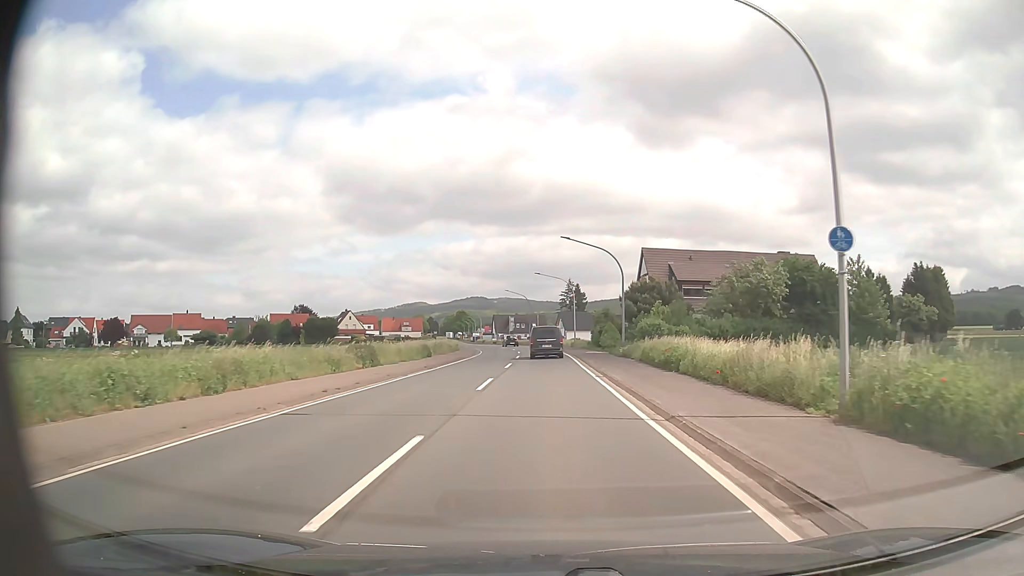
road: primary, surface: asphalt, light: Day
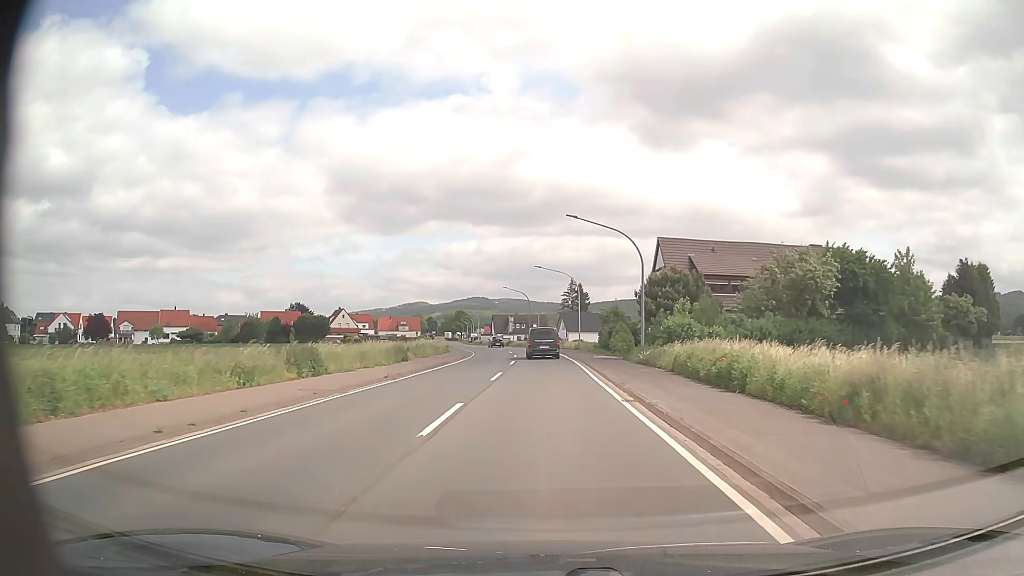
(0.0, +7.7) m; 0°
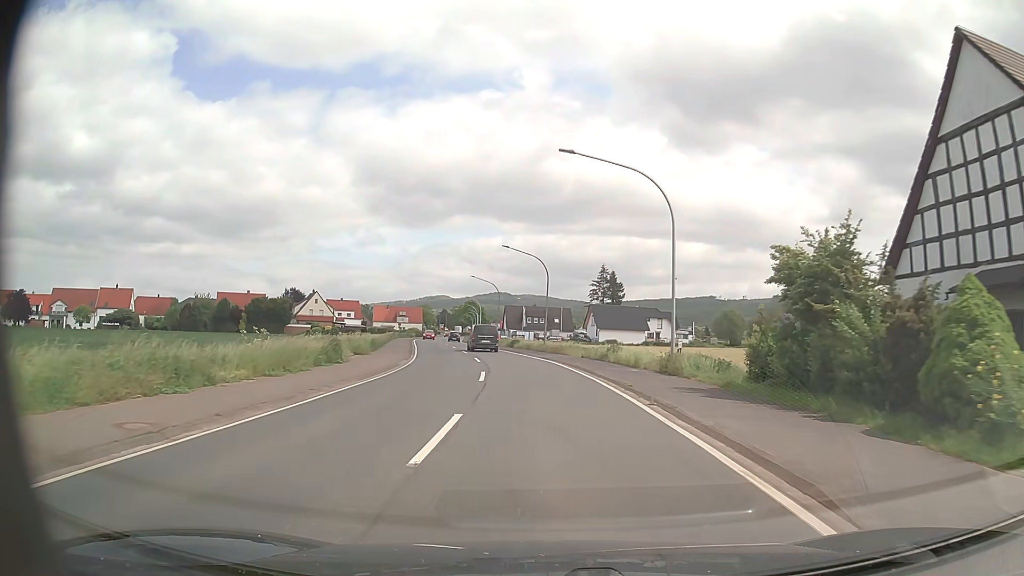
(-0.5, +39.1) m; -2°
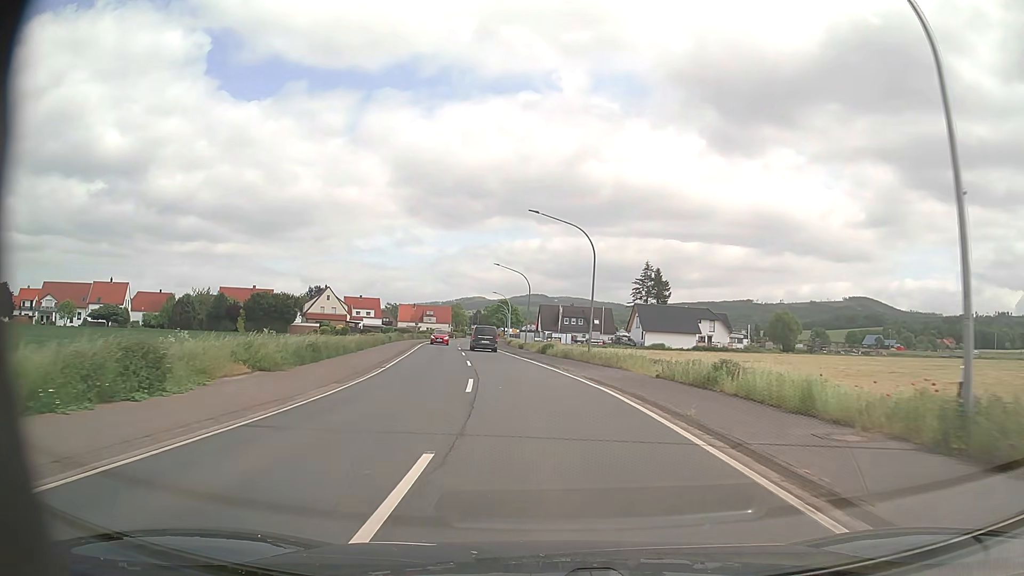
(-0.4, +15.8) m; -4°
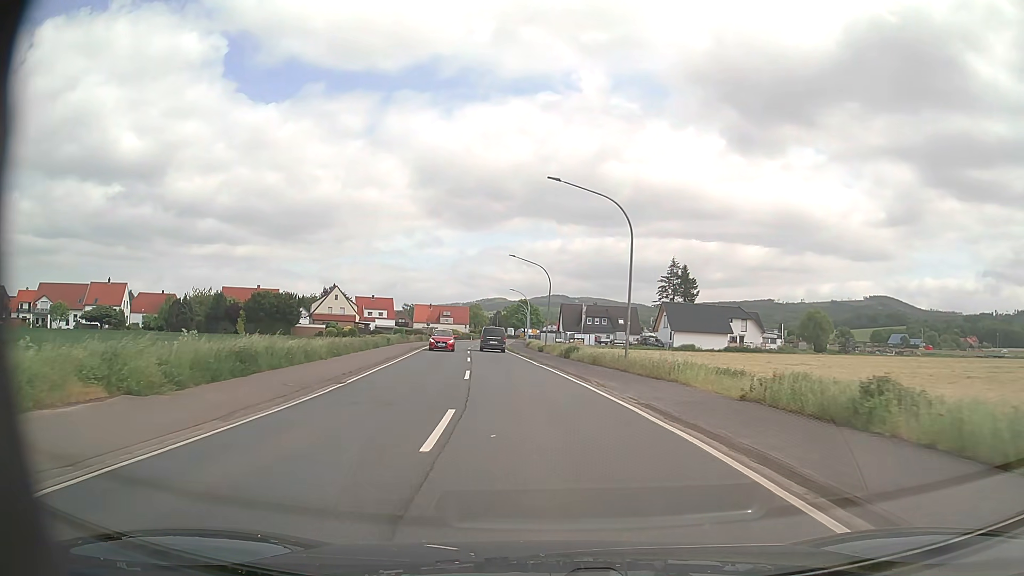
(-0.1, +7.9) m; -1°
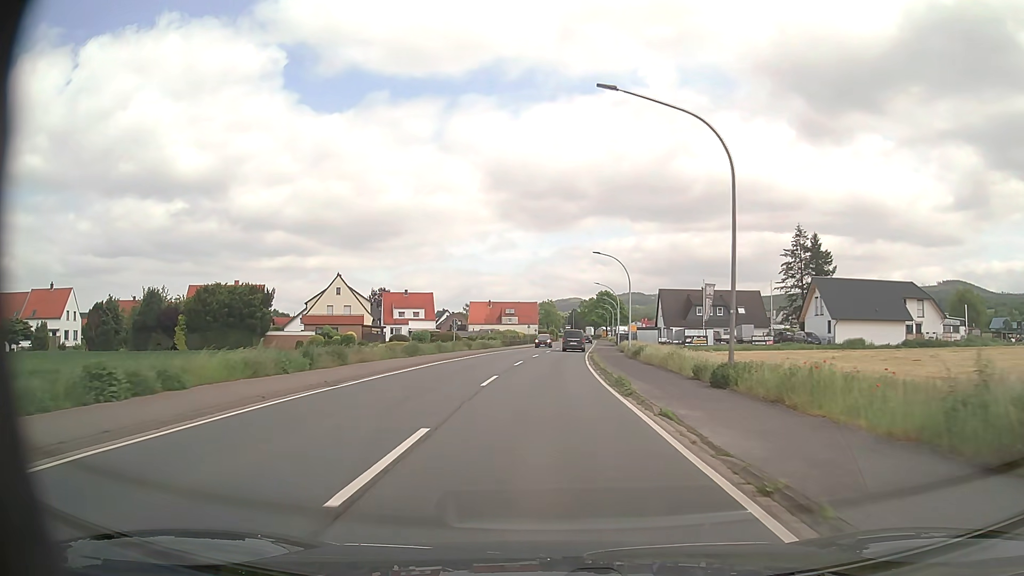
(-2.7, +39.5) m; -6°
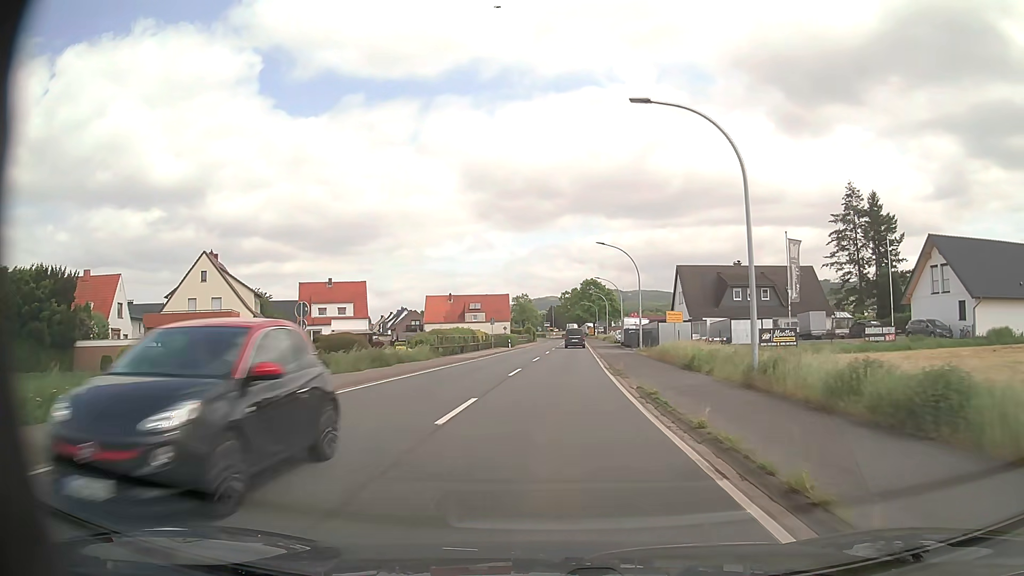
(+0.3, +31.8) m; +2°
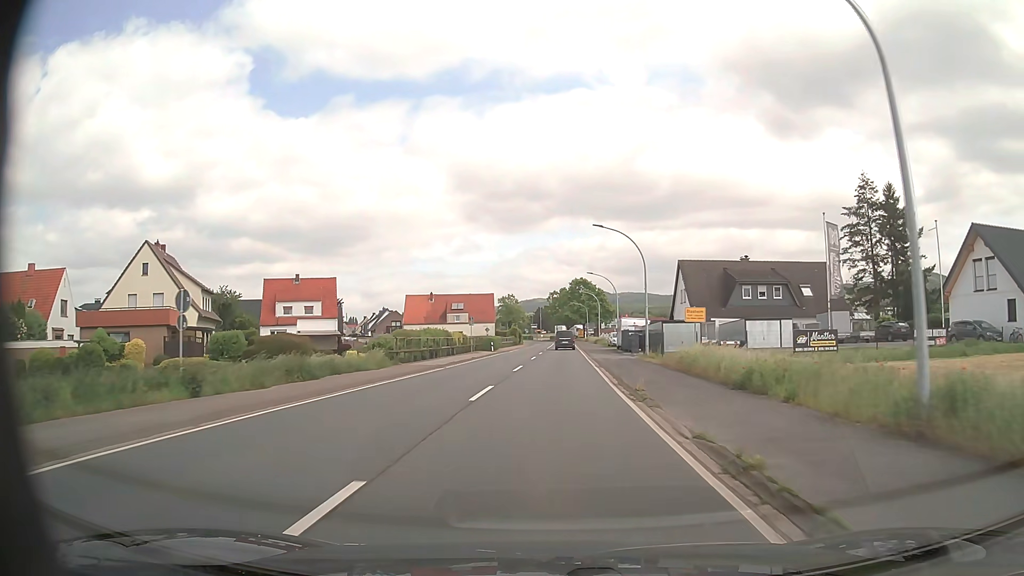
(+0.1, +8.0) m; +1°
(0, +10) (0, +20) (0, +30) (+1, +40) (+1, +50) (+1, +60) (+1, +70) (+1, +80) (+2, +90) (+2, +100) m
